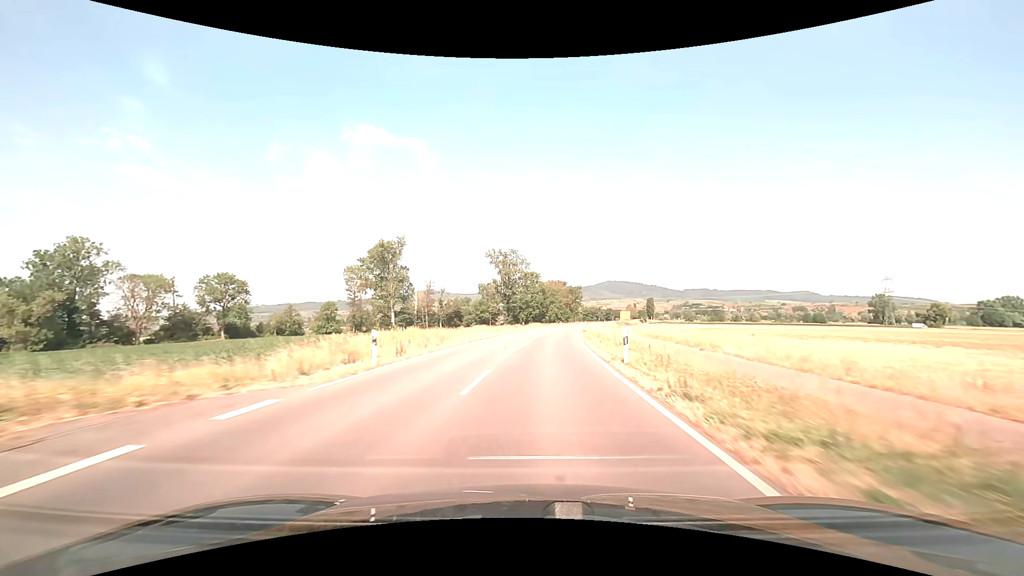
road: secondary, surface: asphalt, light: Day
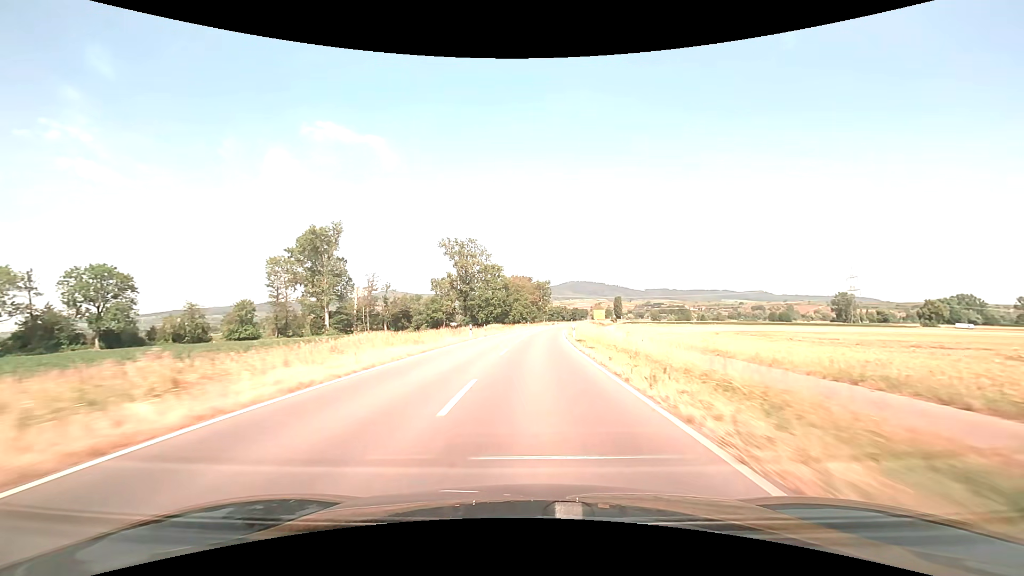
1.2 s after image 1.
(+0.9, +26.0) m; +4°
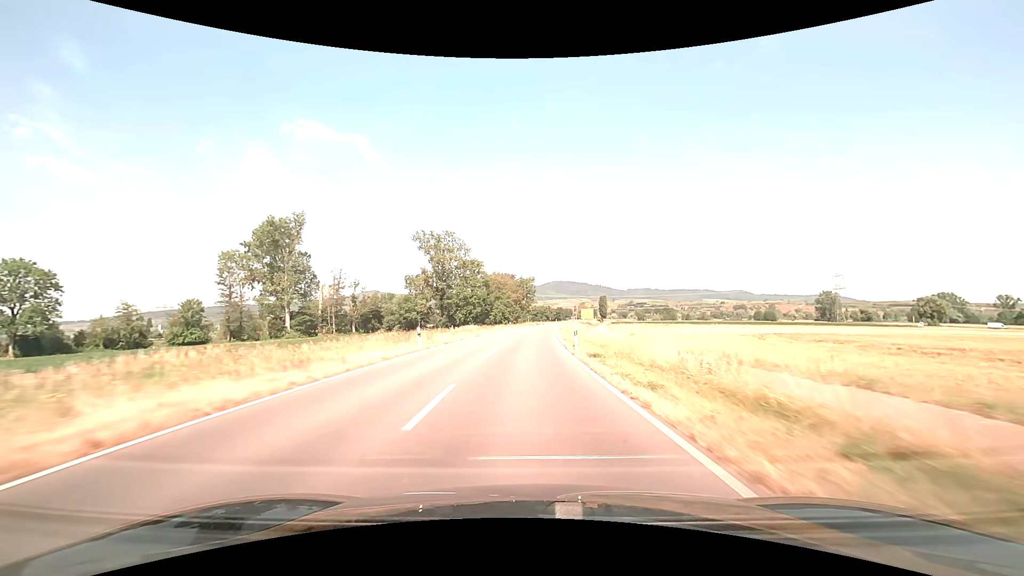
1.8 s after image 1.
(+0.2, +13.0) m; +2°
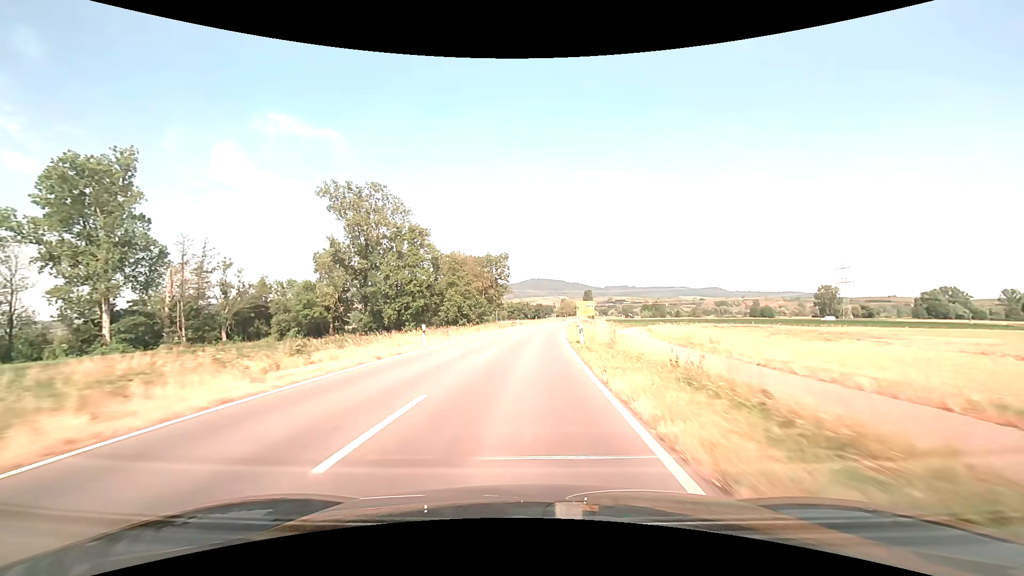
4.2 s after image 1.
(+1.5, +49.8) m; +3°
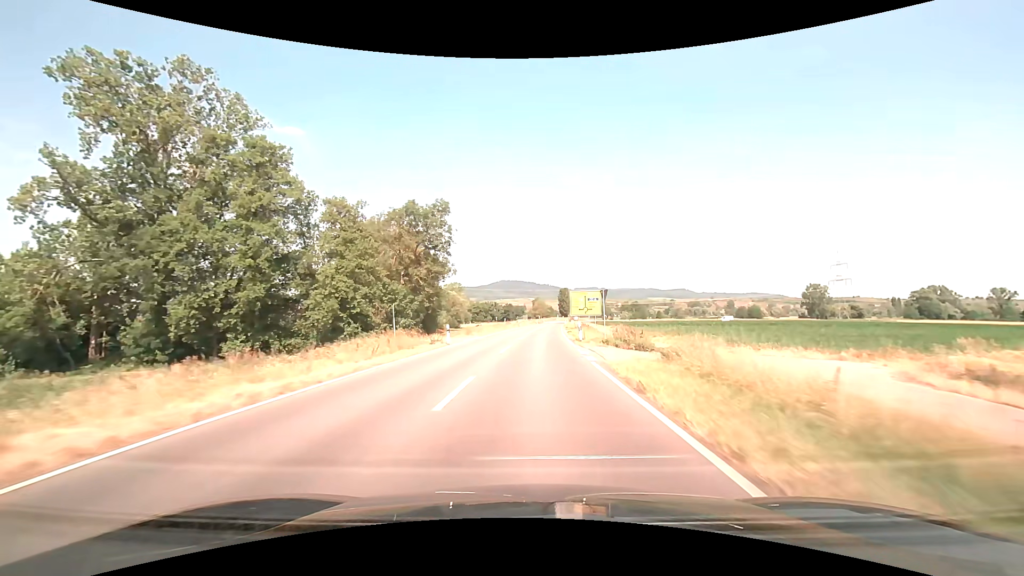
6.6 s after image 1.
(+1.3, +45.4) m; +3°
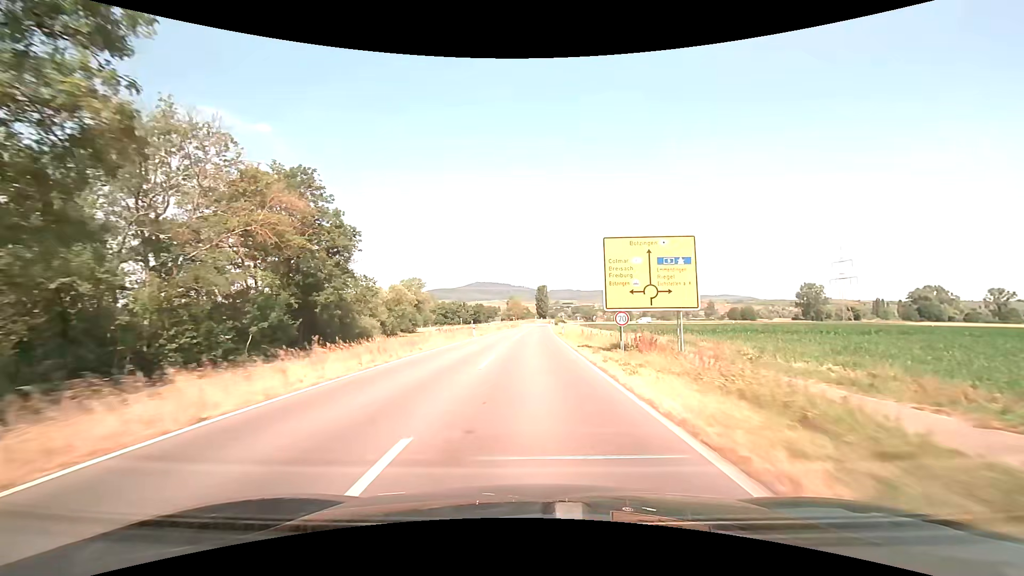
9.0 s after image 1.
(+1.1, +42.2) m; +3°
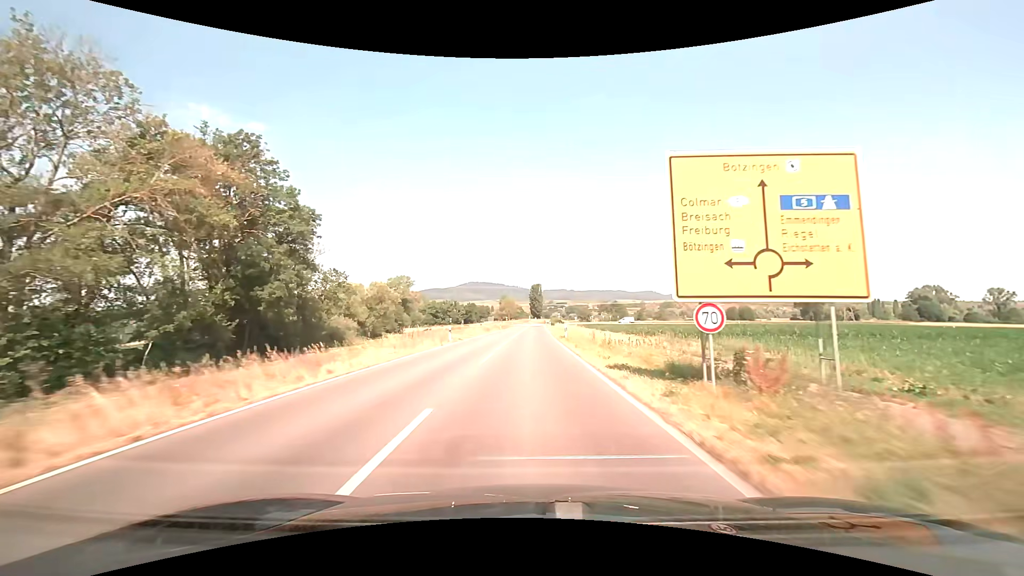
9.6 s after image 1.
(+0.1, +10.2) m; +1°
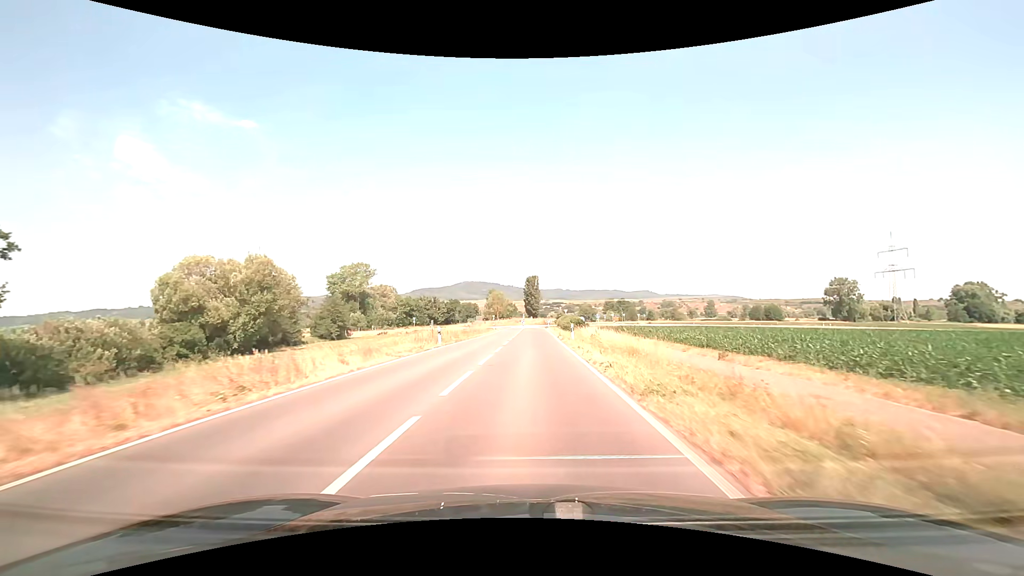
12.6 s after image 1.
(+0.7, +48.9) m; +1°
(0, +10) (0, +20) (0, +30) (0, +40) (0, +50) (0, +60) (0, +70) (0, +80) (+1, +90) (+3, +100) m
